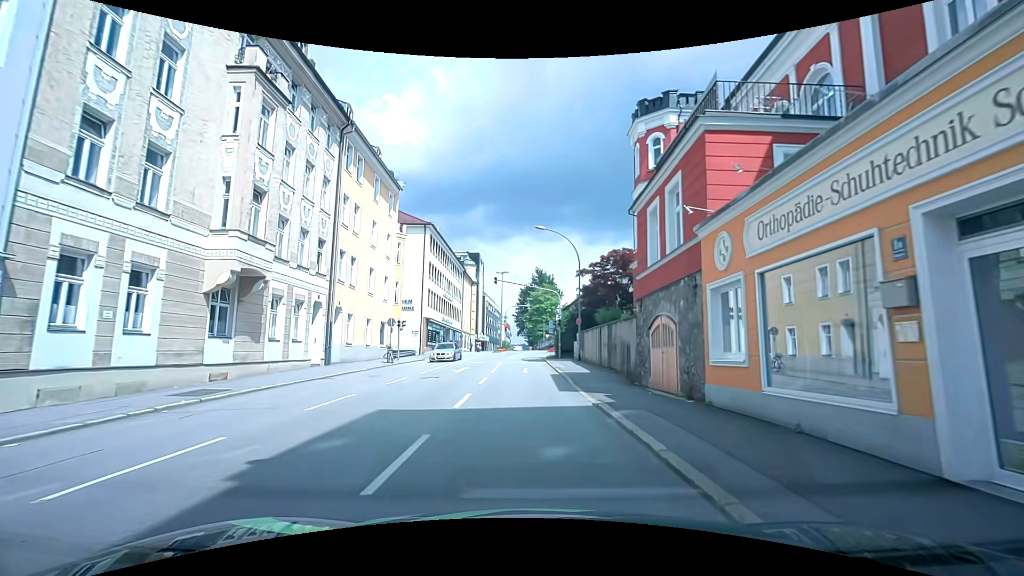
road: tertiary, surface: asphalt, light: Day
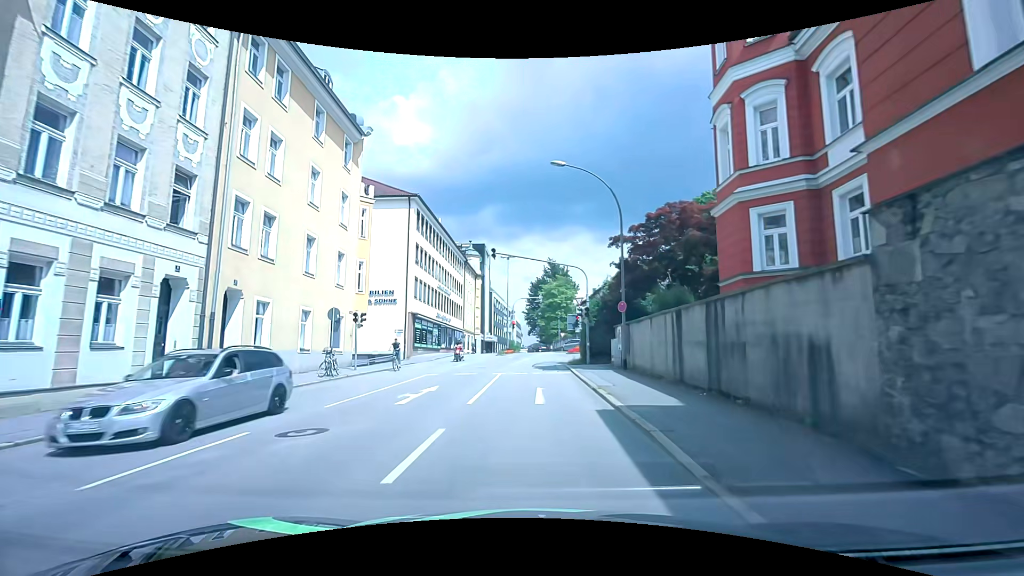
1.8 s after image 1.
(0.0, +11.9) m; -1°
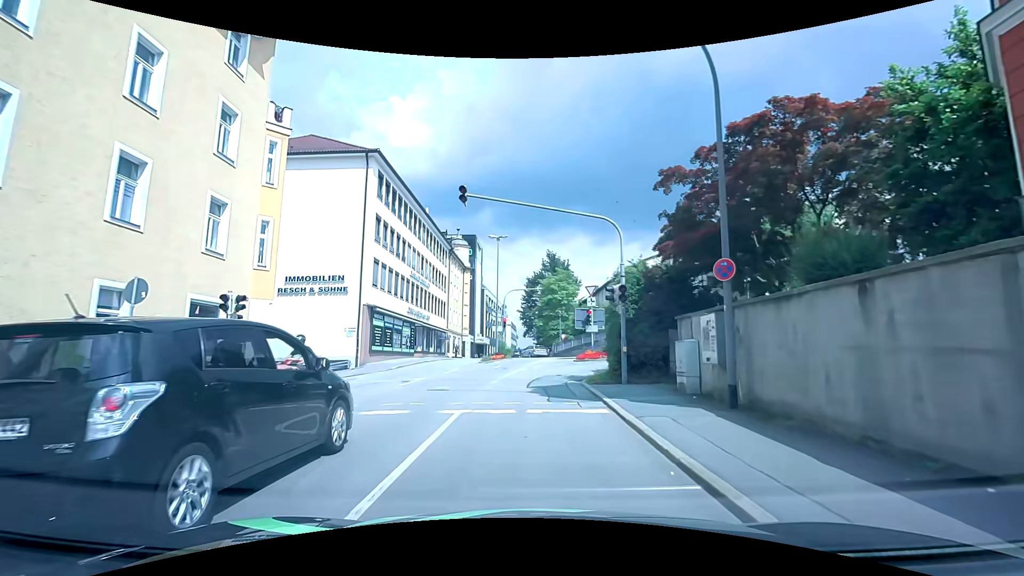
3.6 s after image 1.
(+0.1, +11.0) m; +1°
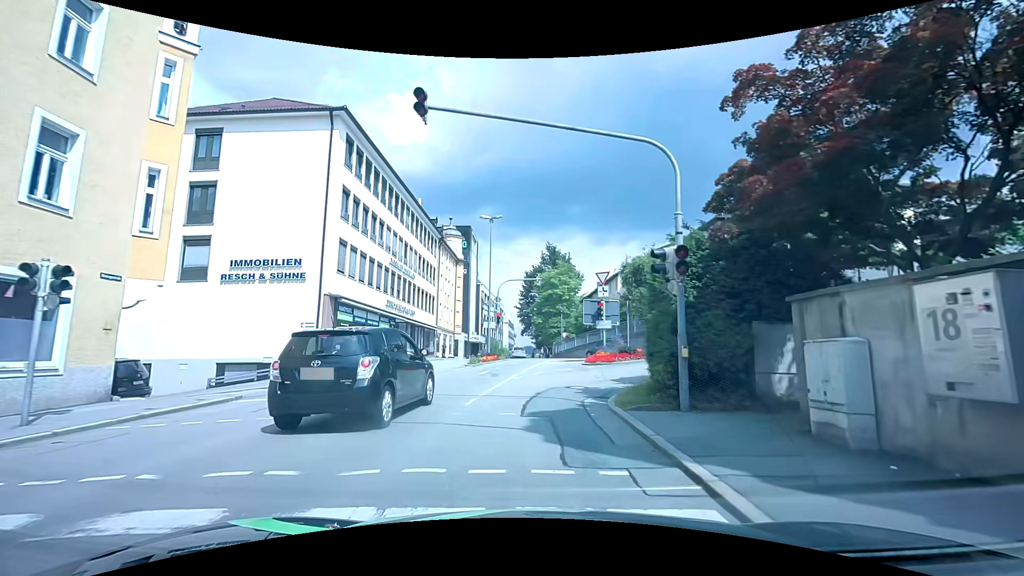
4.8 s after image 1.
(-0.1, +5.9) m; +1°
